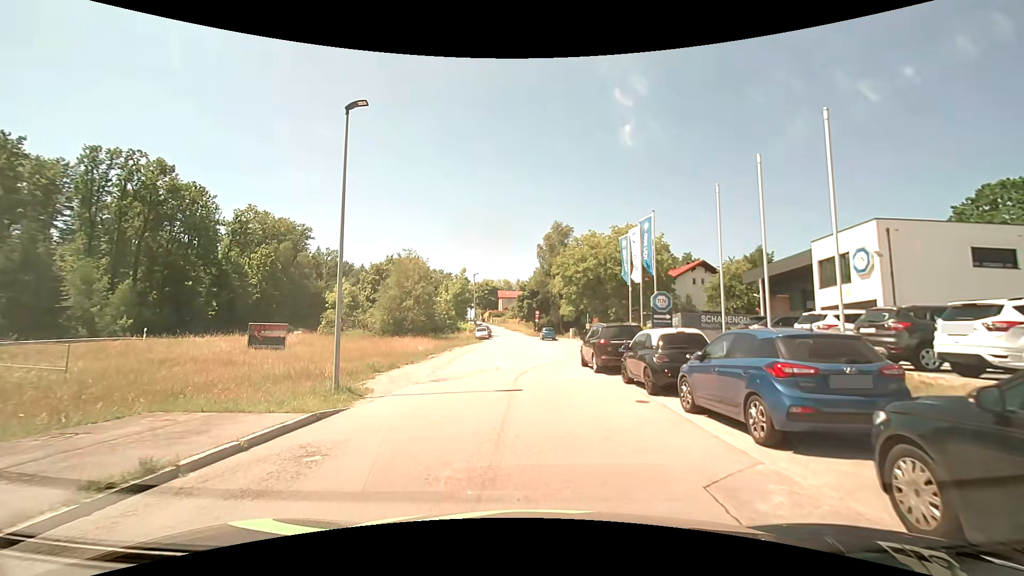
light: Day
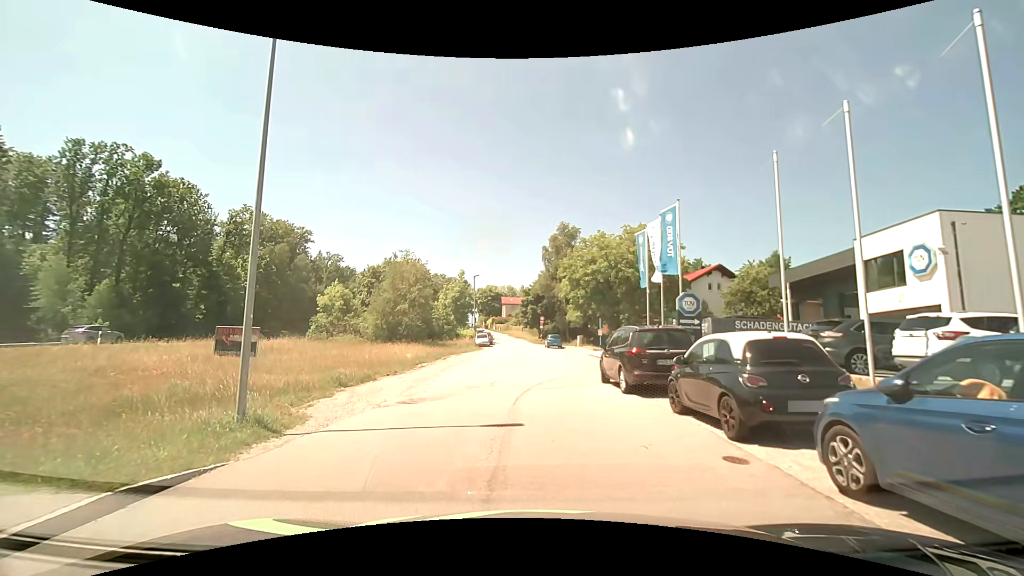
(0.0, +4.3) m; 0°
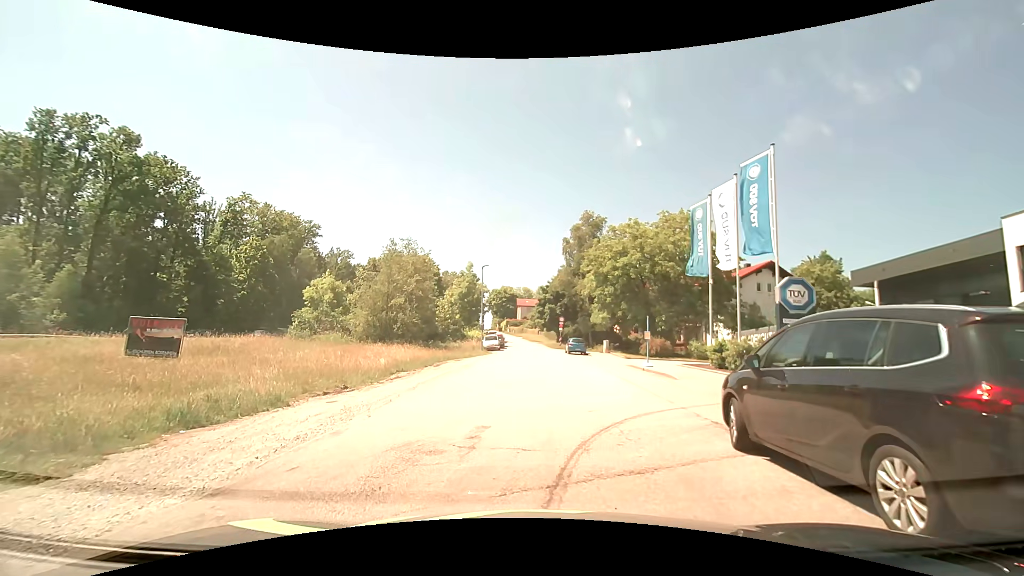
(-0.2, +8.5) m; -3°
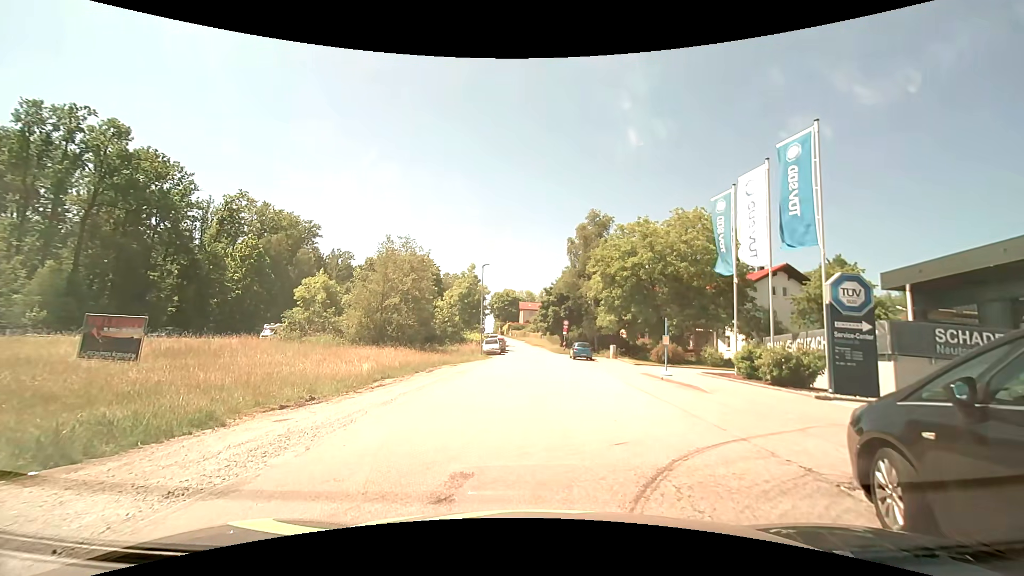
(0.0, +2.6) m; 0°
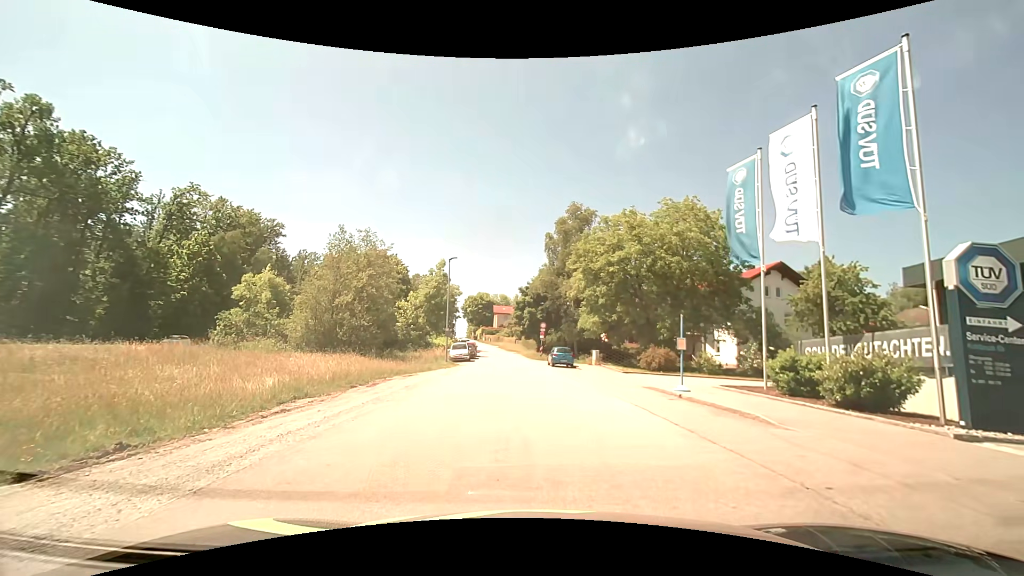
(+0.1, +5.3) m; +4°
